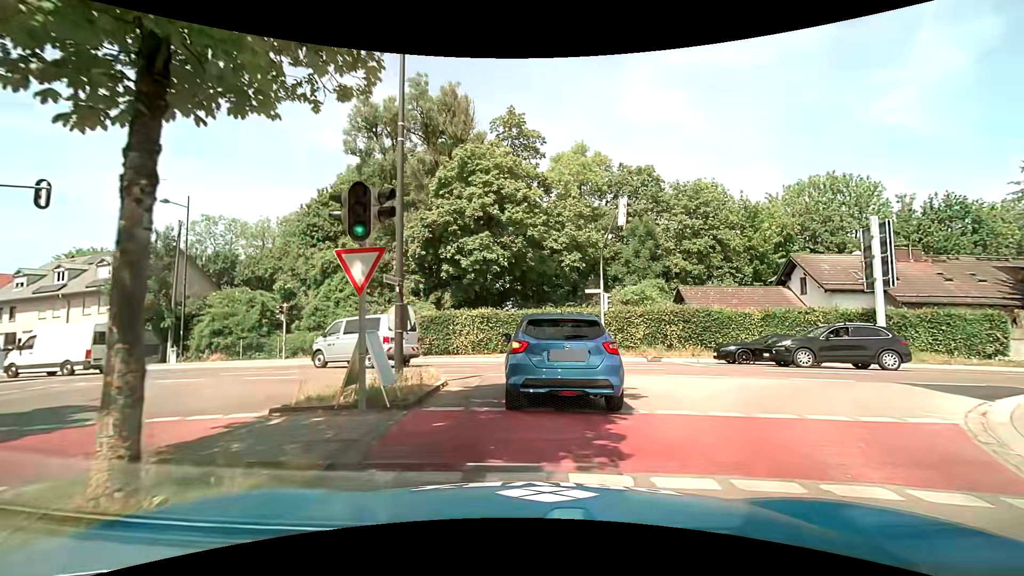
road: residential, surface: asphalt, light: Day
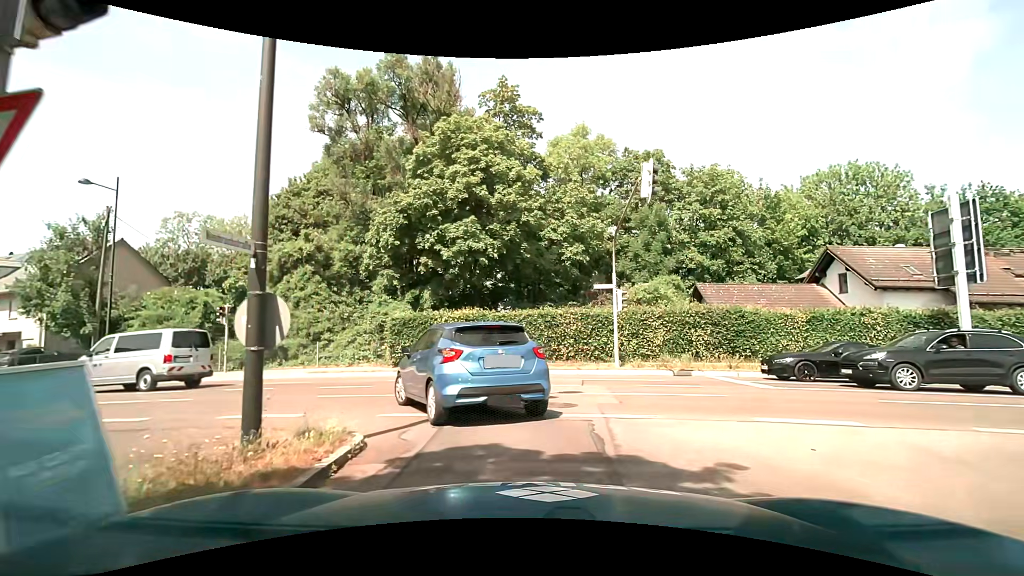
(+0.1, +5.2) m; +1°
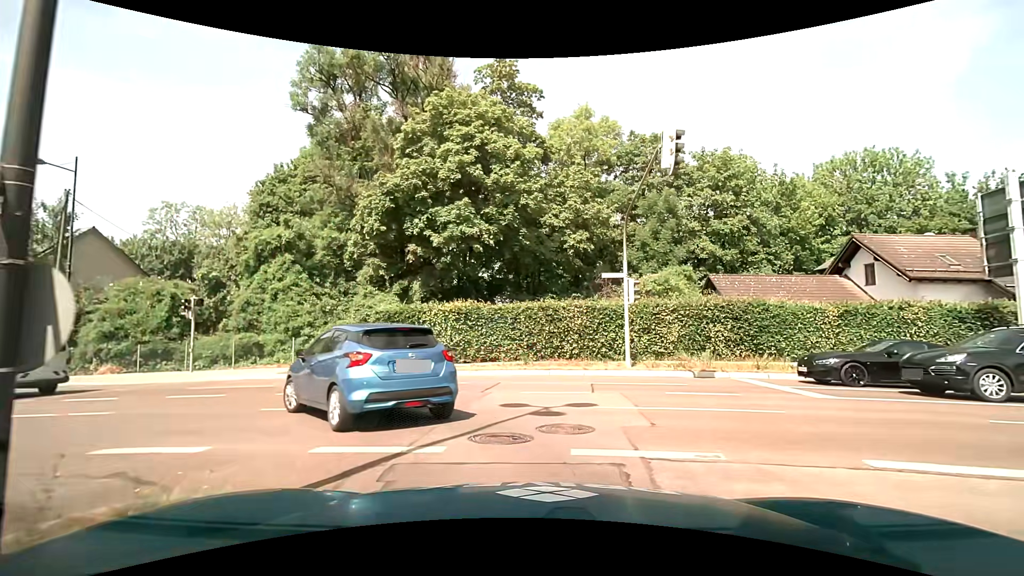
(0.0, +2.5) m; 0°
